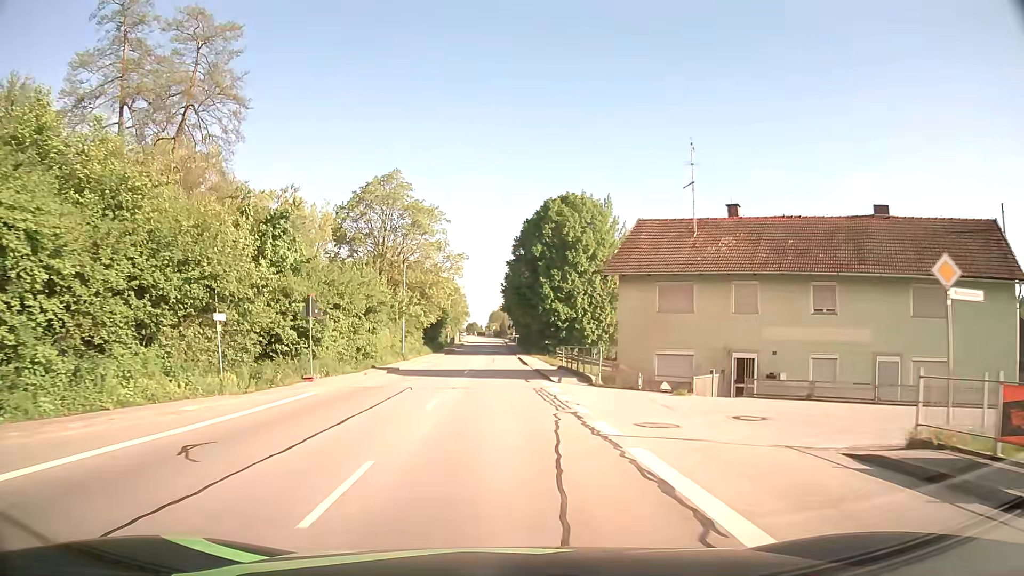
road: secondary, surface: asphalt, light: Day
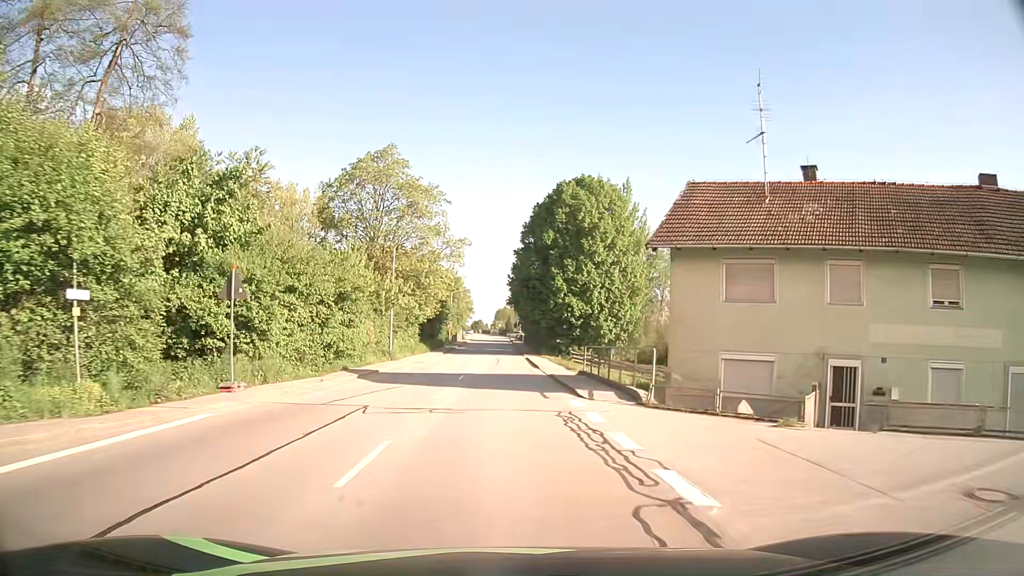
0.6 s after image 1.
(0.0, +7.7) m; 0°
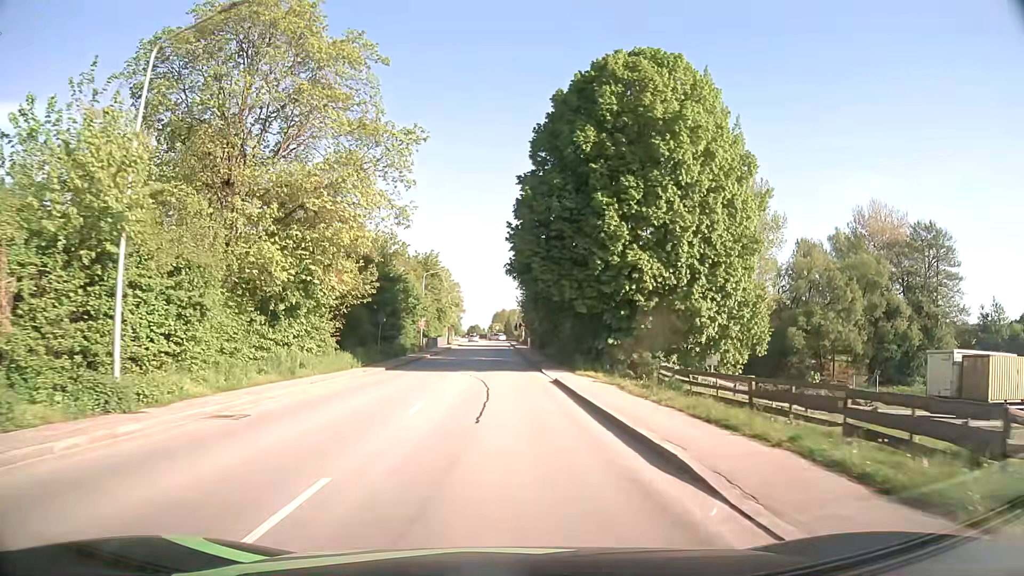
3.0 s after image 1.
(0.0, +30.6) m; 0°
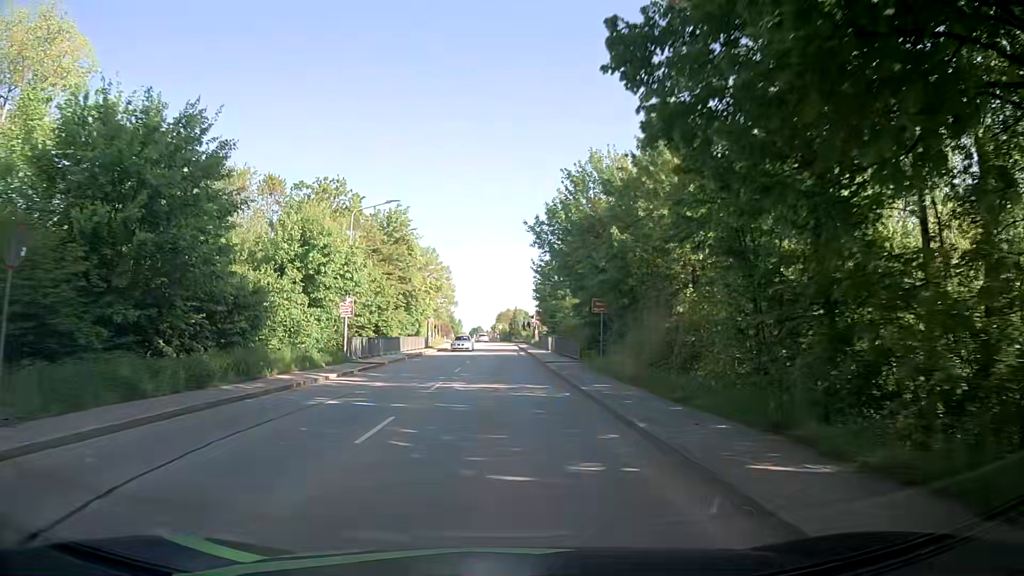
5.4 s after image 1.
(0.0, +31.2) m; -1°
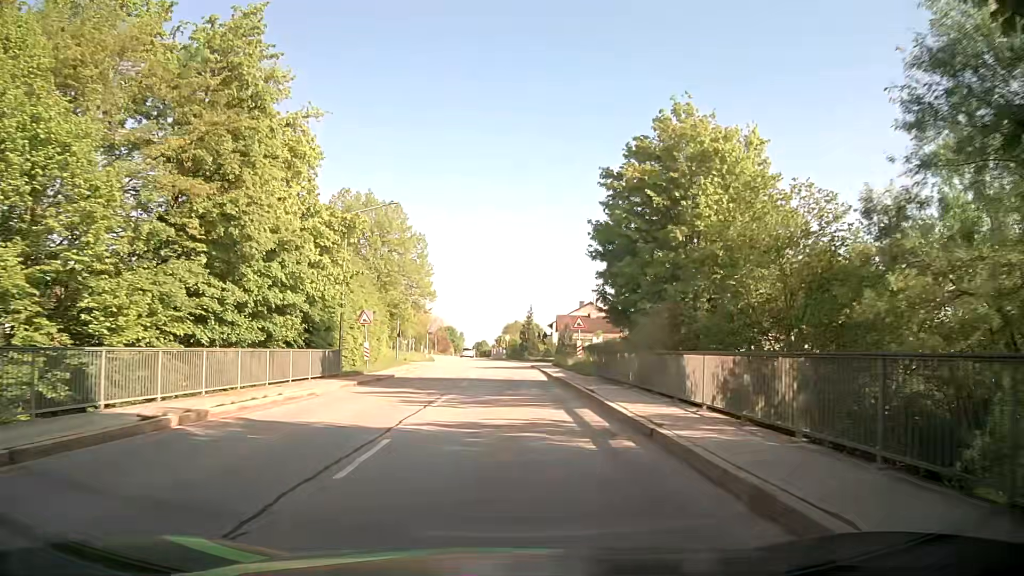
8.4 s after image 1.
(-0.1, +38.0) m; -1°
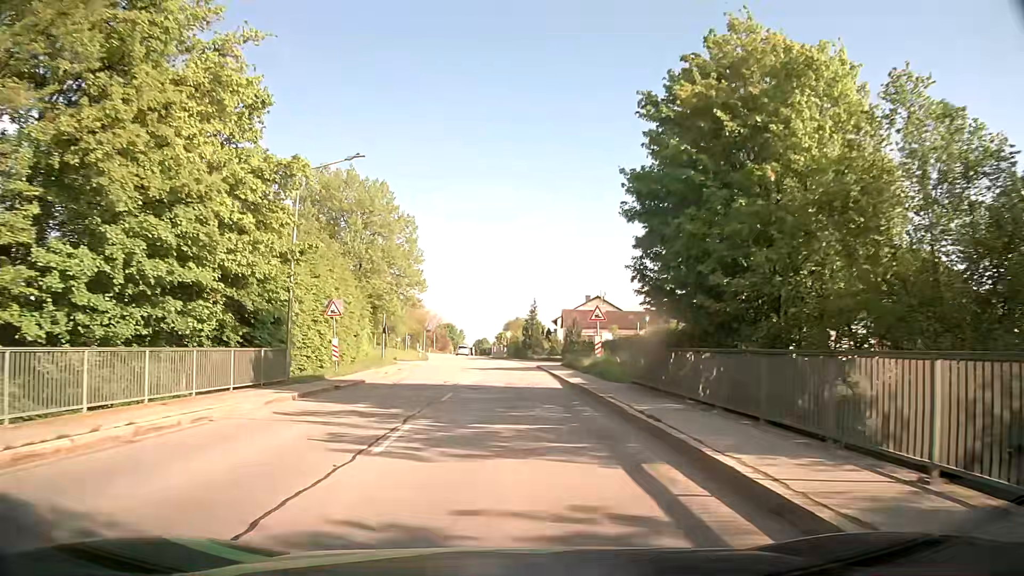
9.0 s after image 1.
(0.0, +7.3) m; +1°
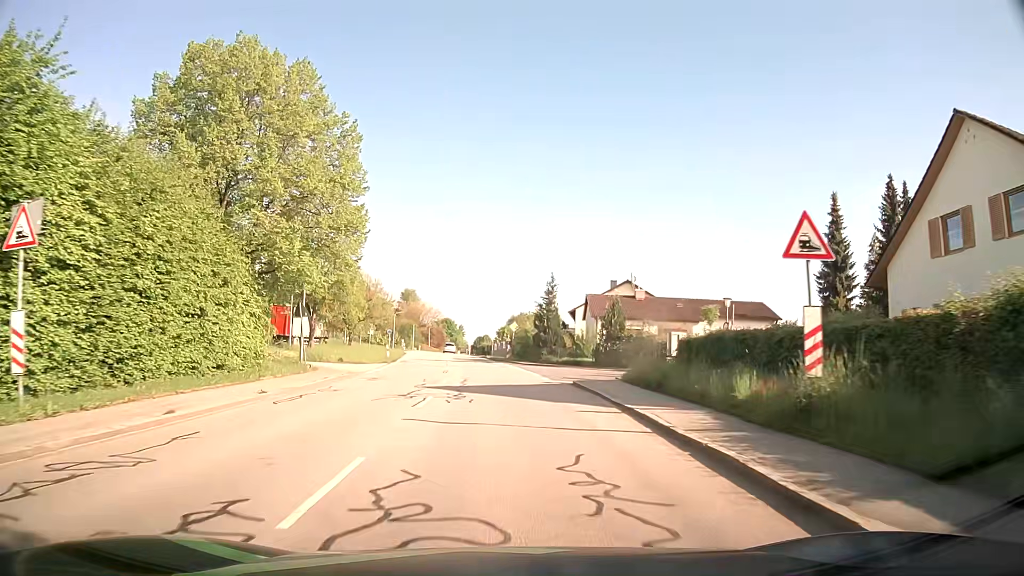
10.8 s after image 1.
(-0.2, +22.0) m; -1°
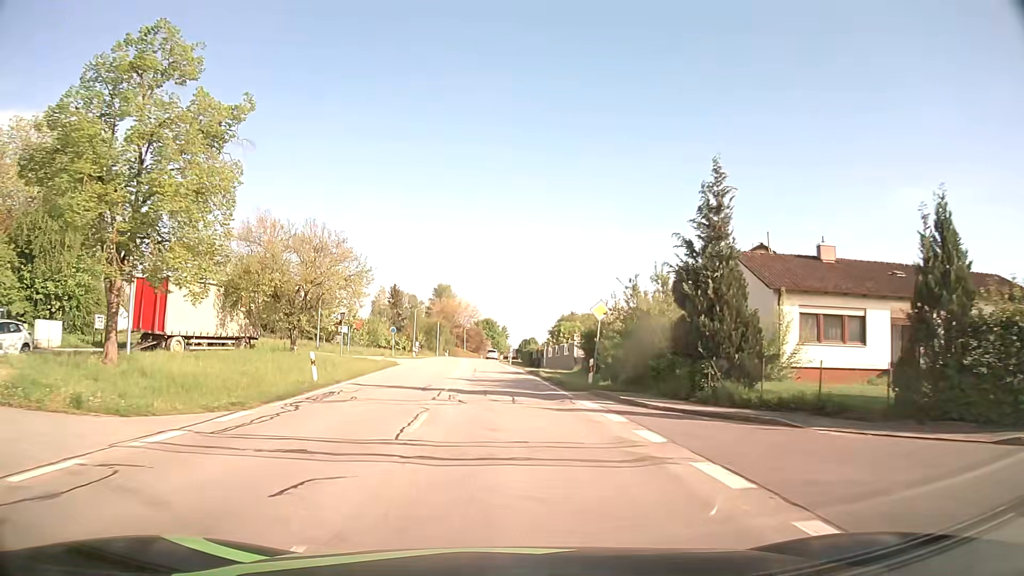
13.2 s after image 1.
(-0.9, +30.4) m; -3°
